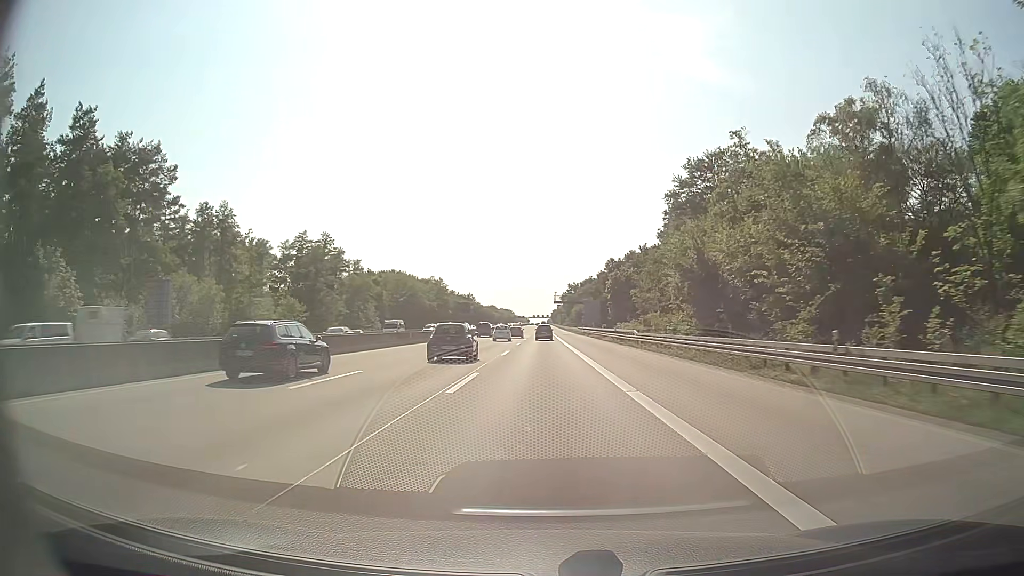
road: motorway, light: Day
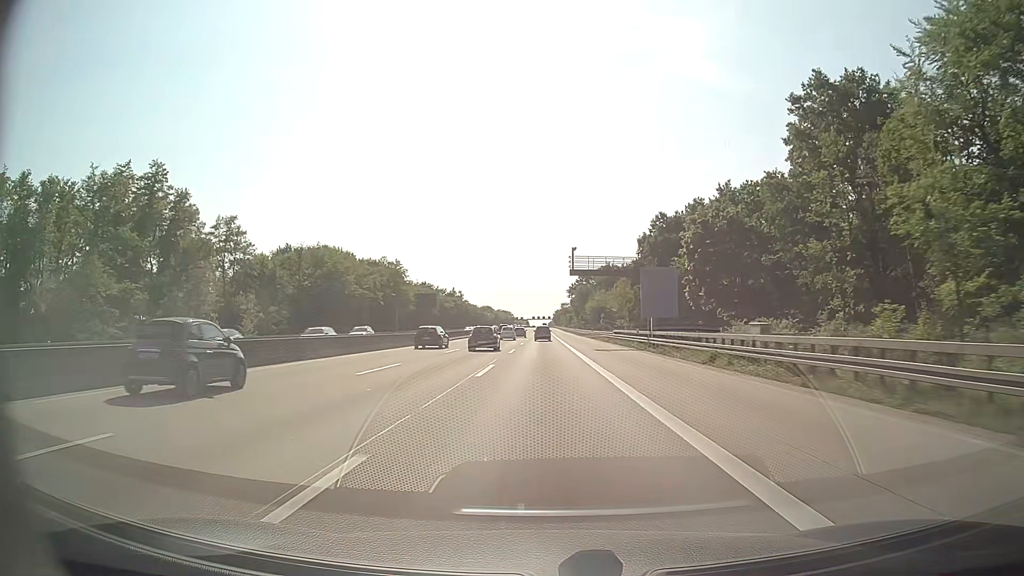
(0.0, +67.0) m; 0°
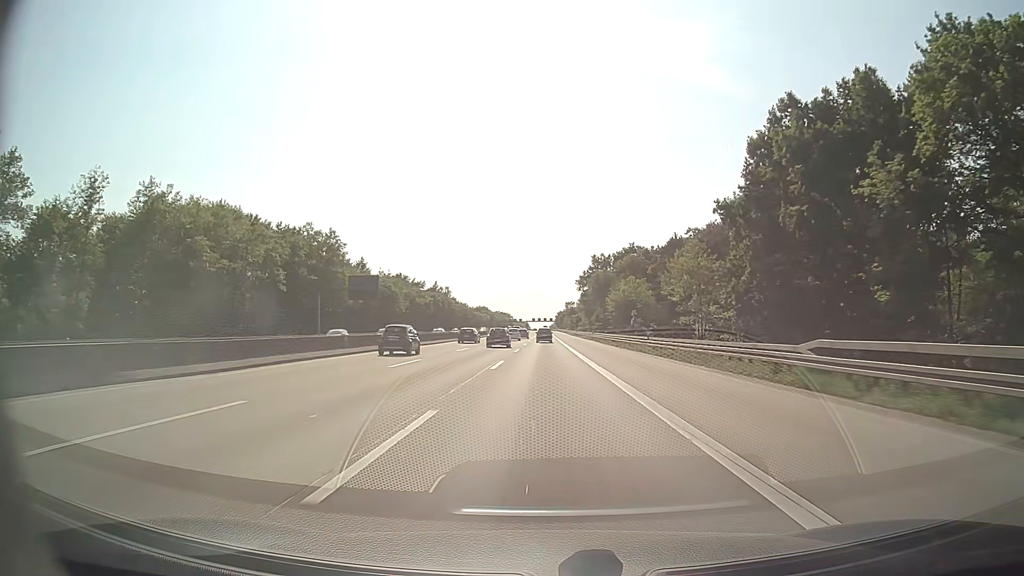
(-0.1, +50.4) m; 0°
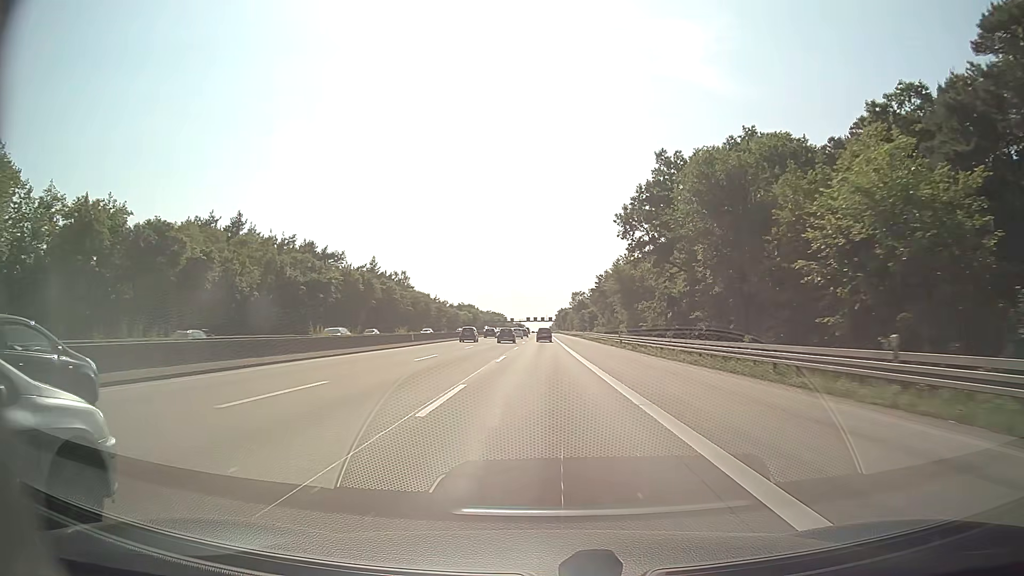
(+0.1, +85.6) m; 0°
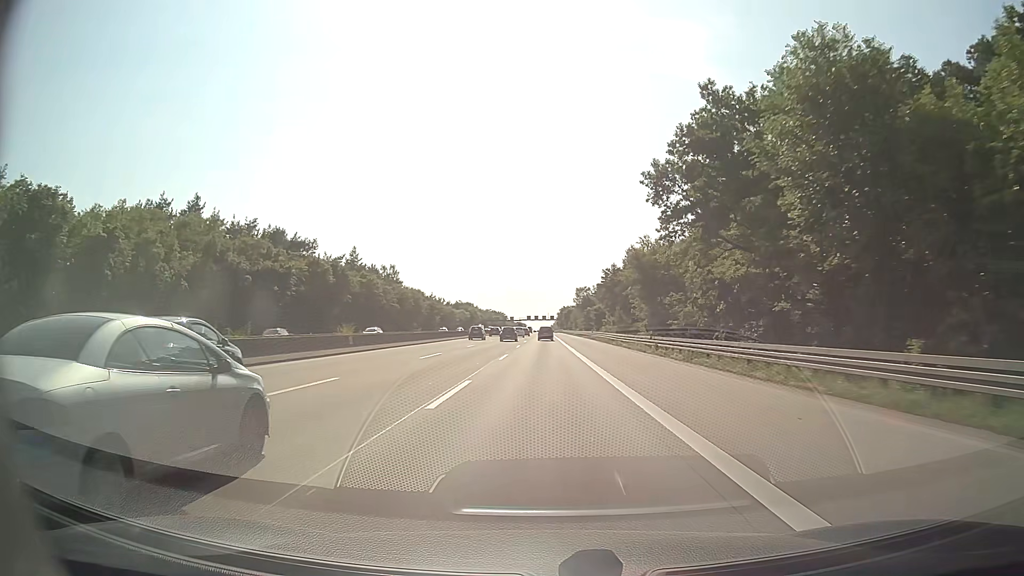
(0.0, +17.3) m; 0°
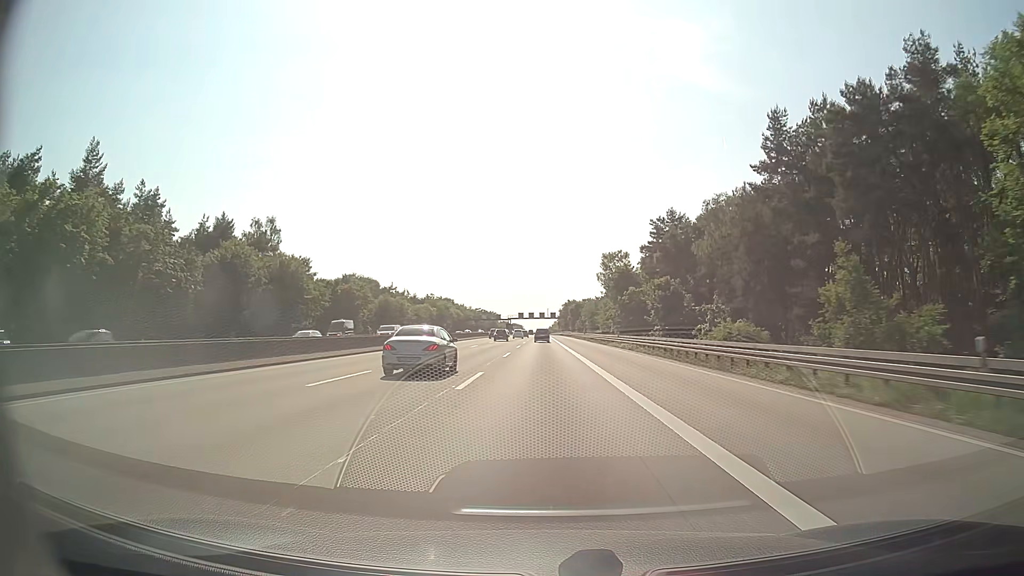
(+0.1, +86.6) m; 0°
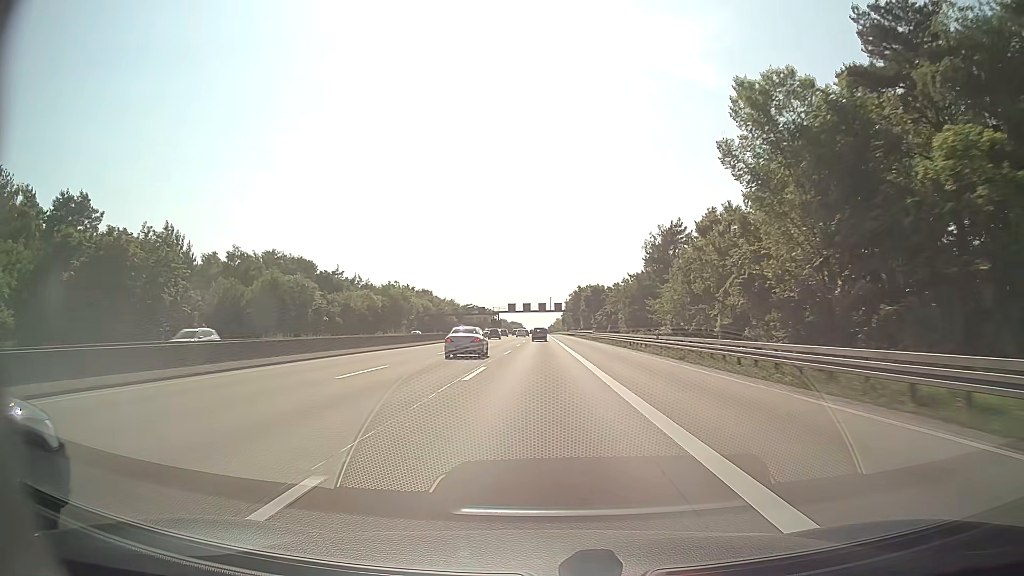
(-0.1, +69.6) m; 0°
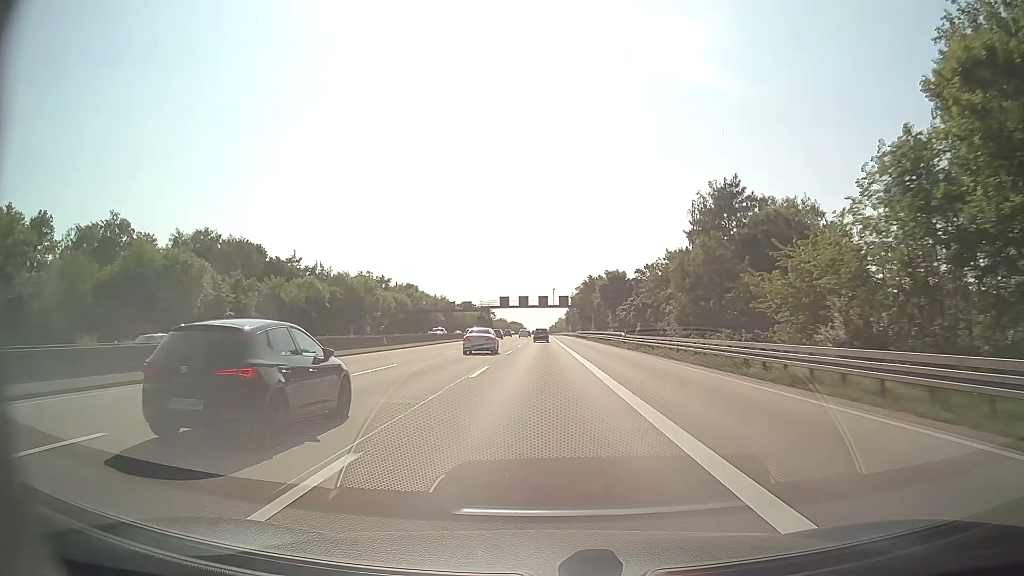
(0.0, +34.8) m; 0°
(0, +10) (0, +20) (0, +30) (0, +40) (0, +50) (0, +60) (0, +70) (0, +80) (0, +90) (0, +100) m
